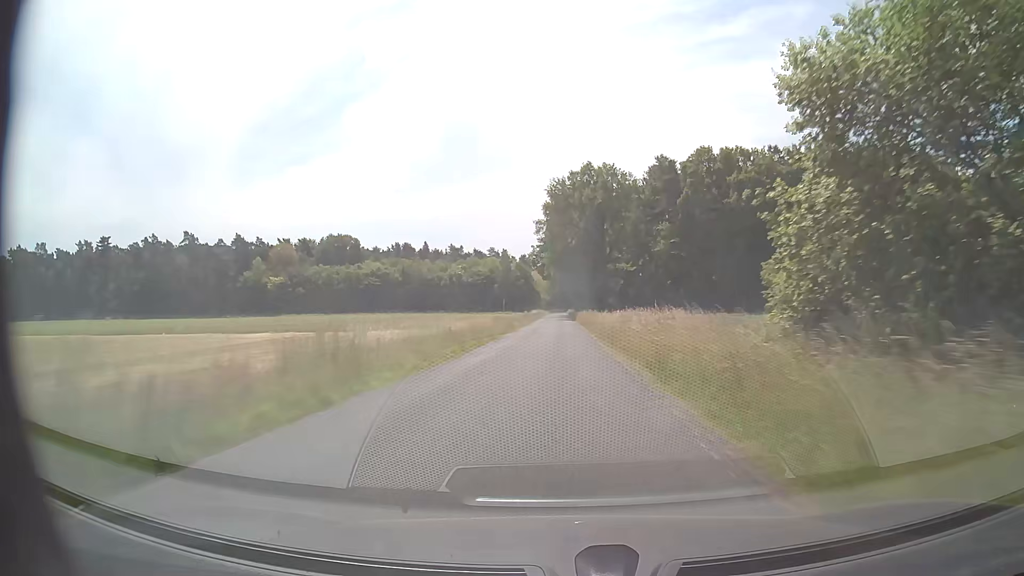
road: secondary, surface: asphalt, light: Day
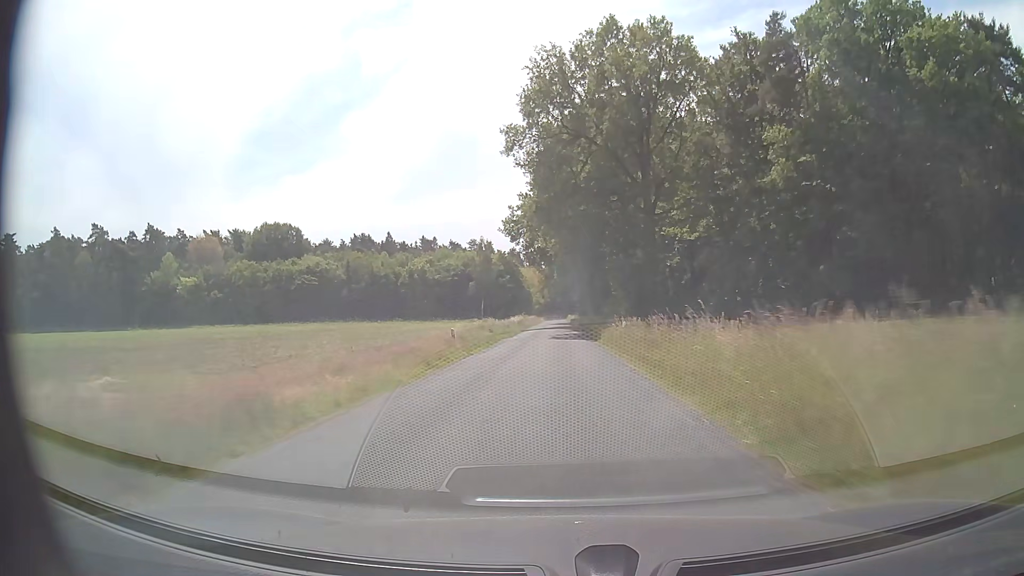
(-0.4, +51.1) m; 0°
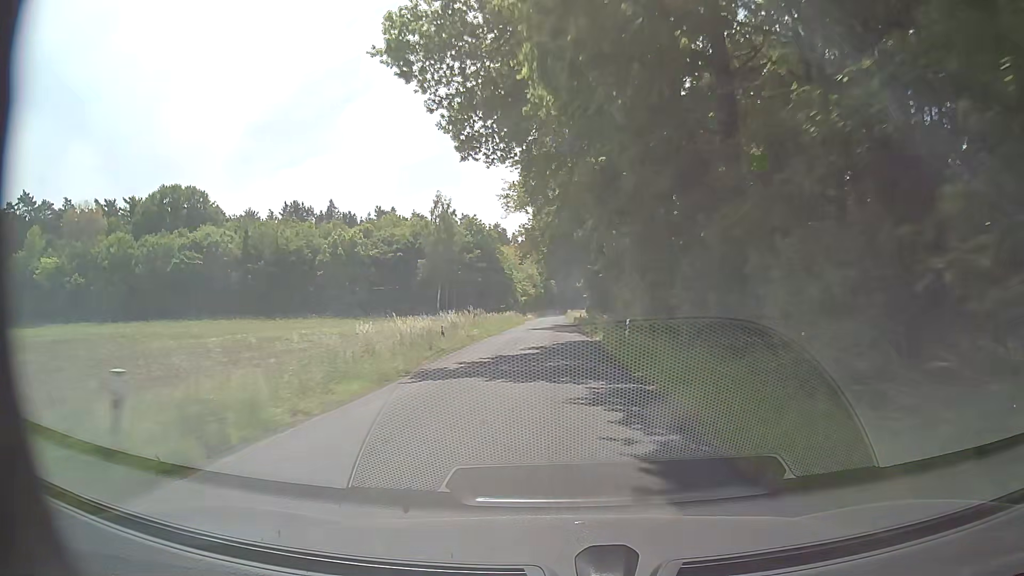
(+0.2, +50.3) m; 0°
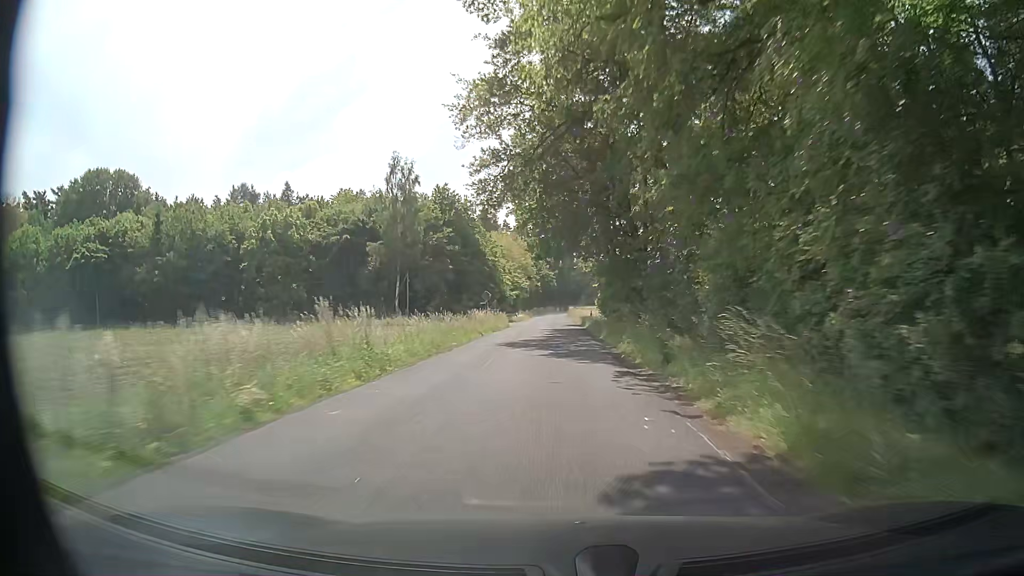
(0.0, +24.9) m; 0°
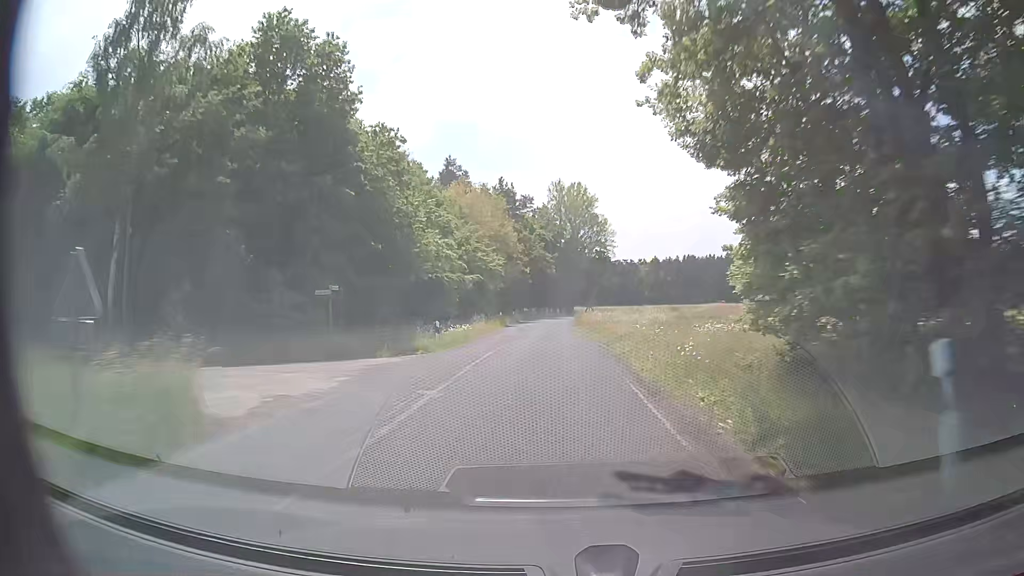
(+0.4, +48.6) m; +2°
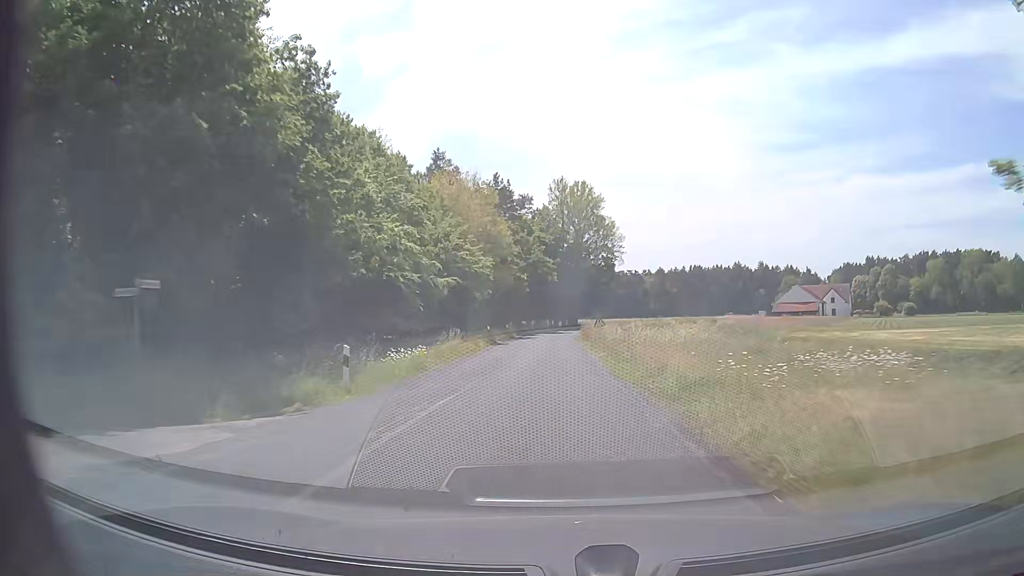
(-0.3, +11.5) m; -2°
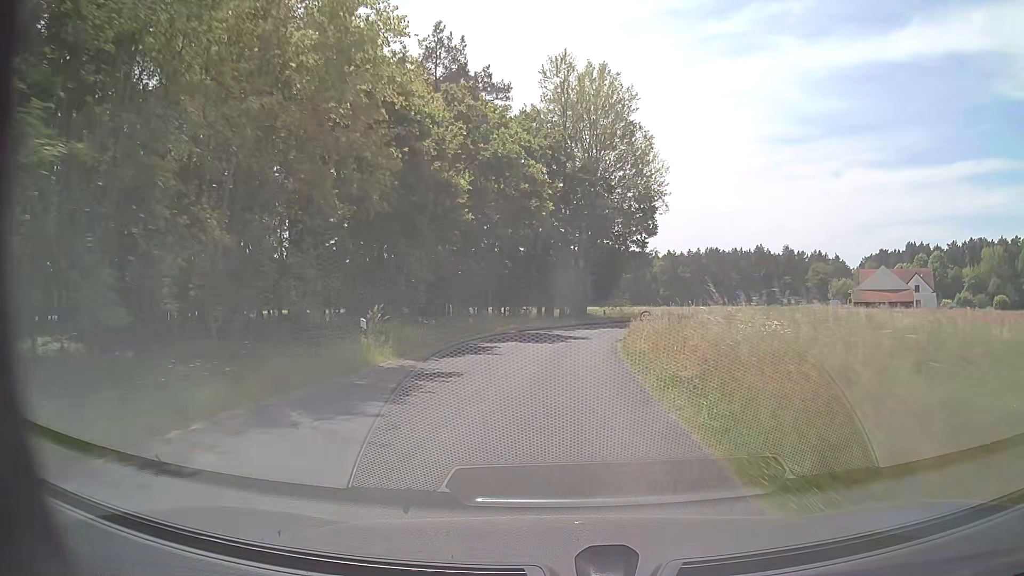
(0.0, +44.2) m; 0°
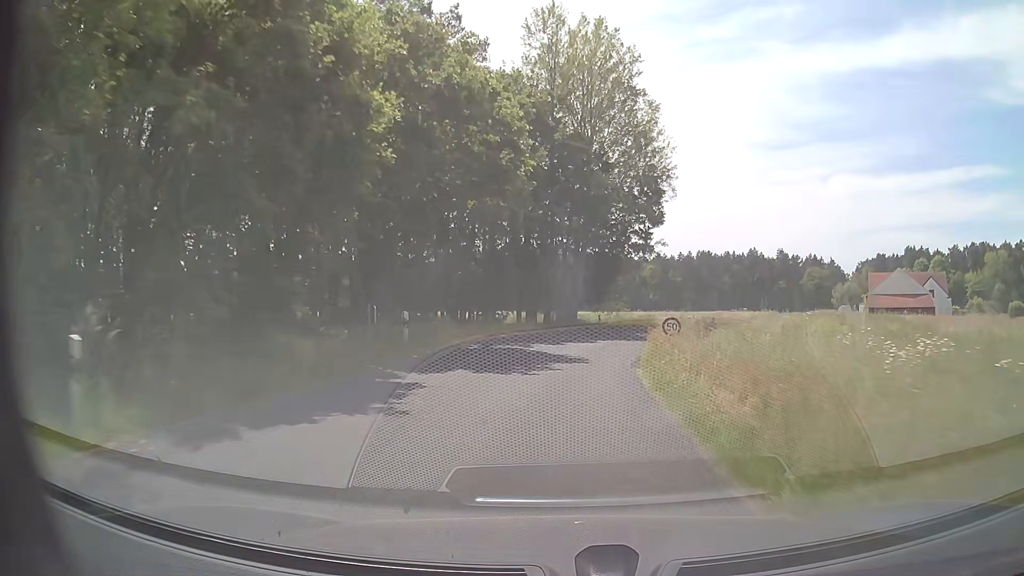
(+0.1, +10.1) m; +1°
(0, +10) (+1, +20) (+3, +30) (+6, +39) (+10, +48) (+15, +57) (+19, +66) (+24, +75) (+29, +84) (+33, +93) m
